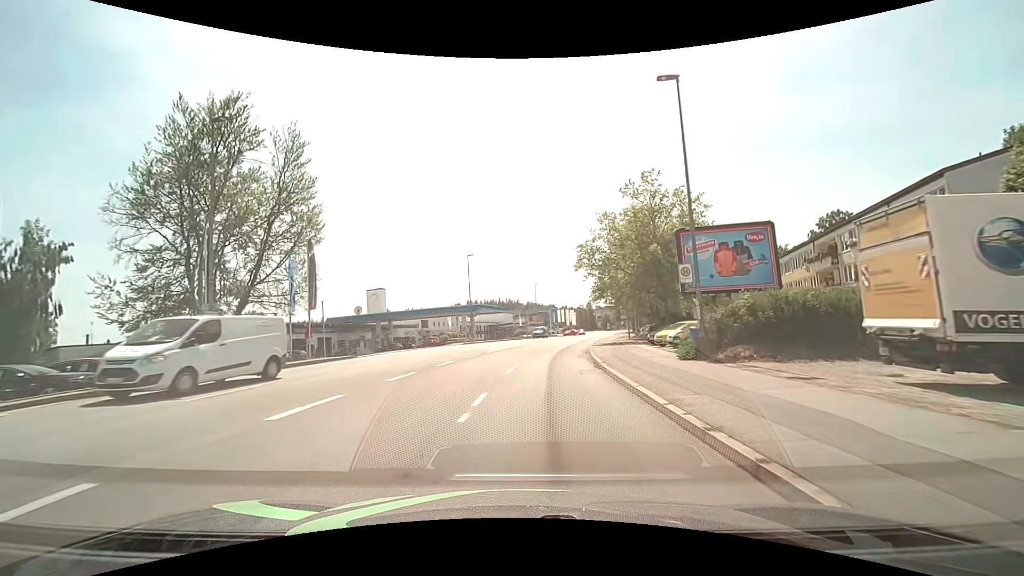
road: tertiary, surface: asphalt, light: Day
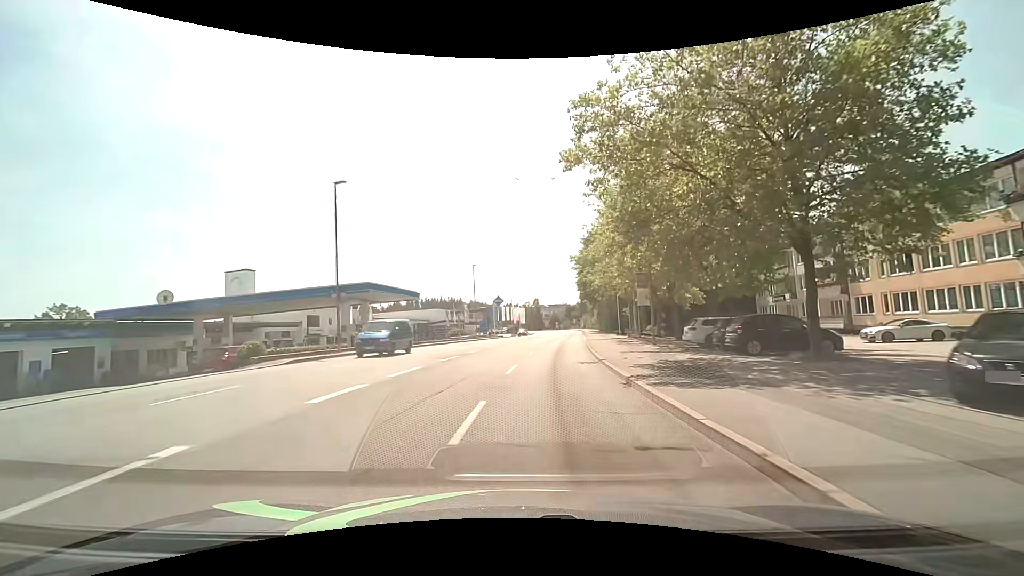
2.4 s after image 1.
(+1.7, +28.6) m; +7°
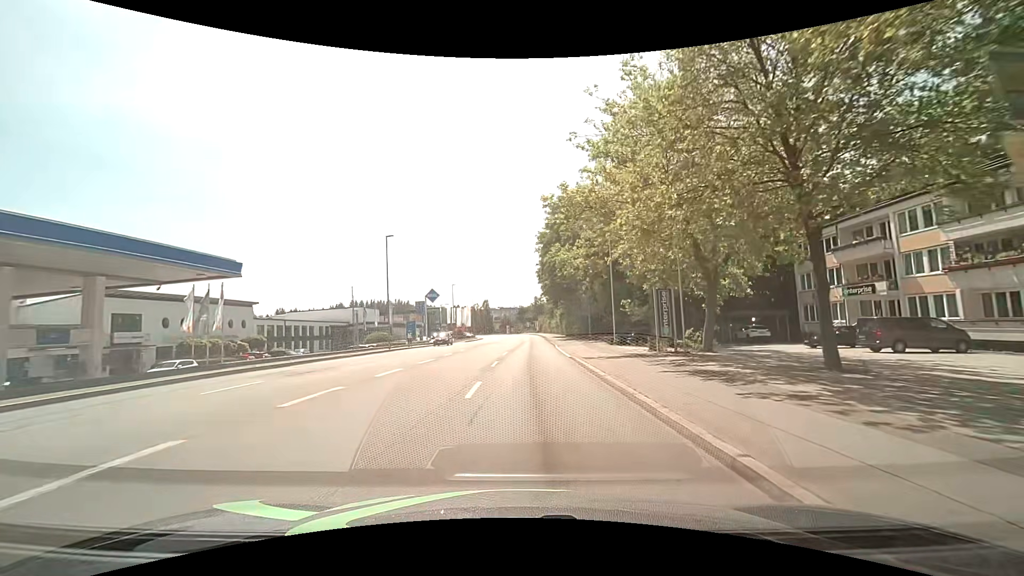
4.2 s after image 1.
(+1.2, +23.0) m; +5°
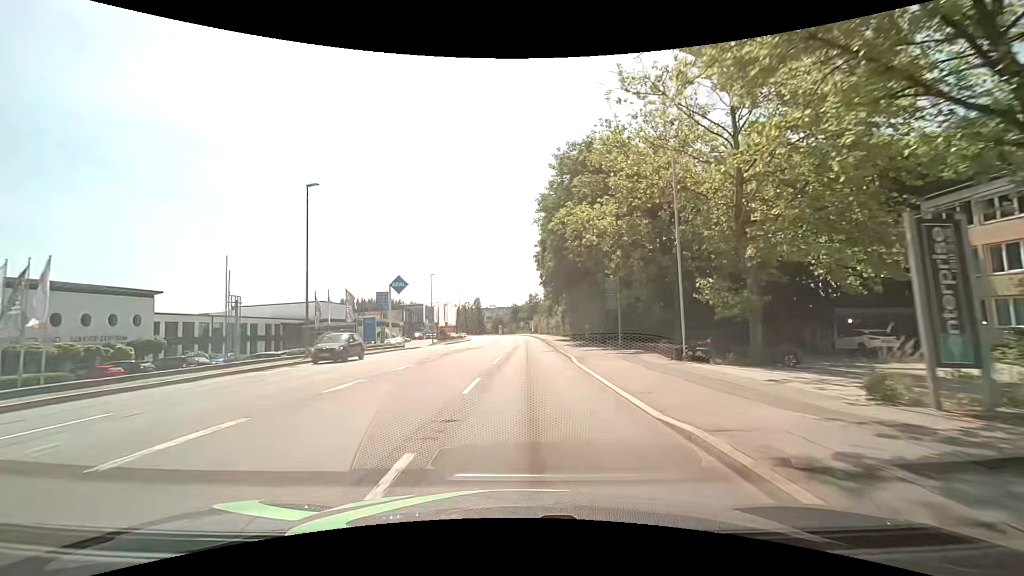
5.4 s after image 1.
(+0.2, +16.0) m; +1°
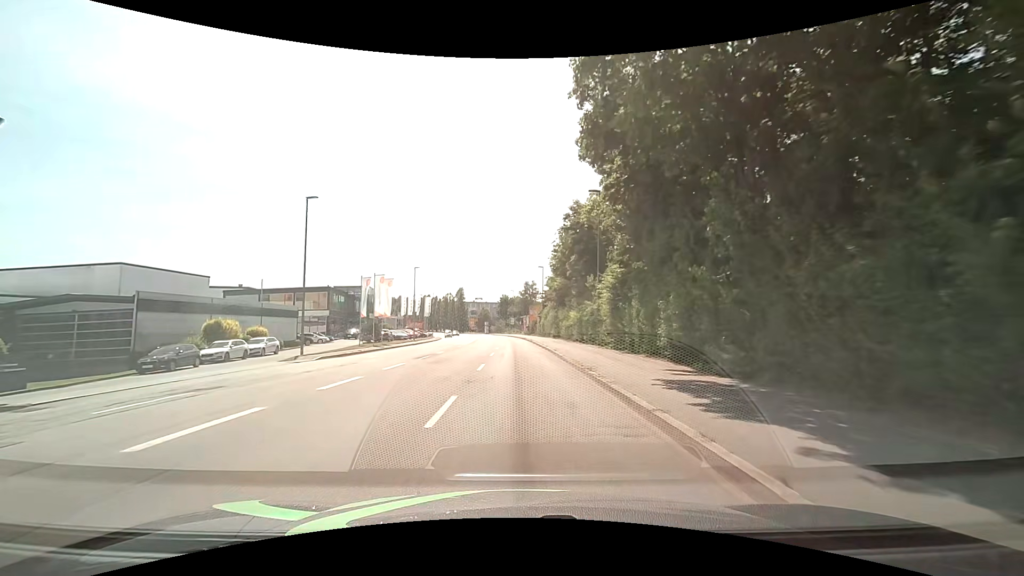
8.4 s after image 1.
(+0.3, +41.5) m; 0°
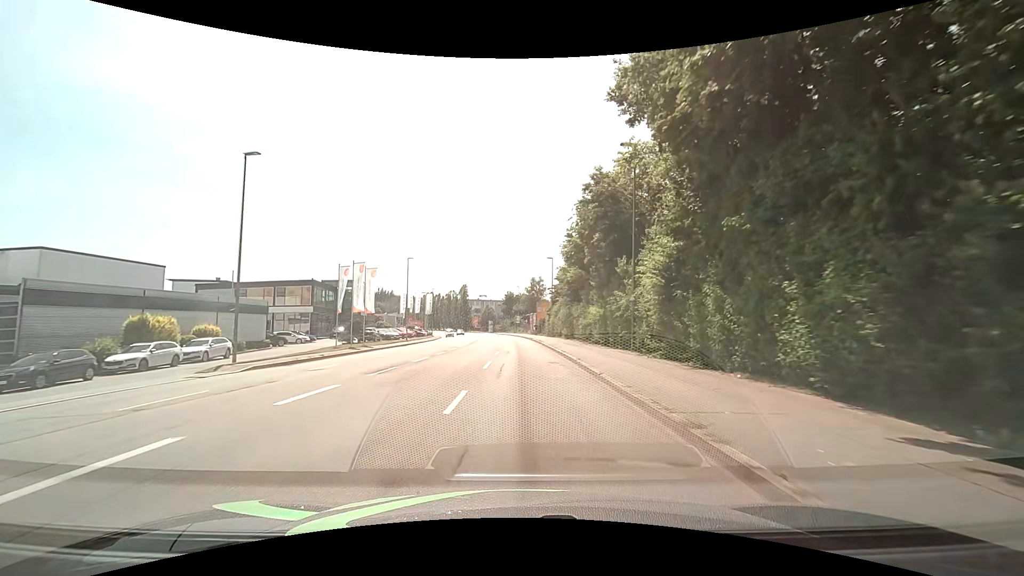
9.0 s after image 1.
(0.0, +8.2) m; 0°
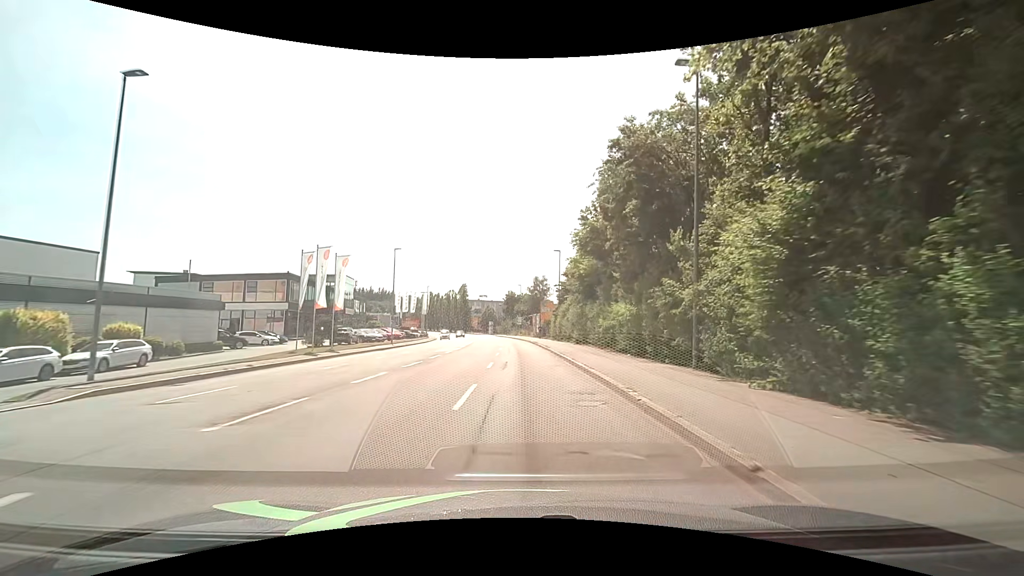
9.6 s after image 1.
(-0.1, +7.9) m; -1°
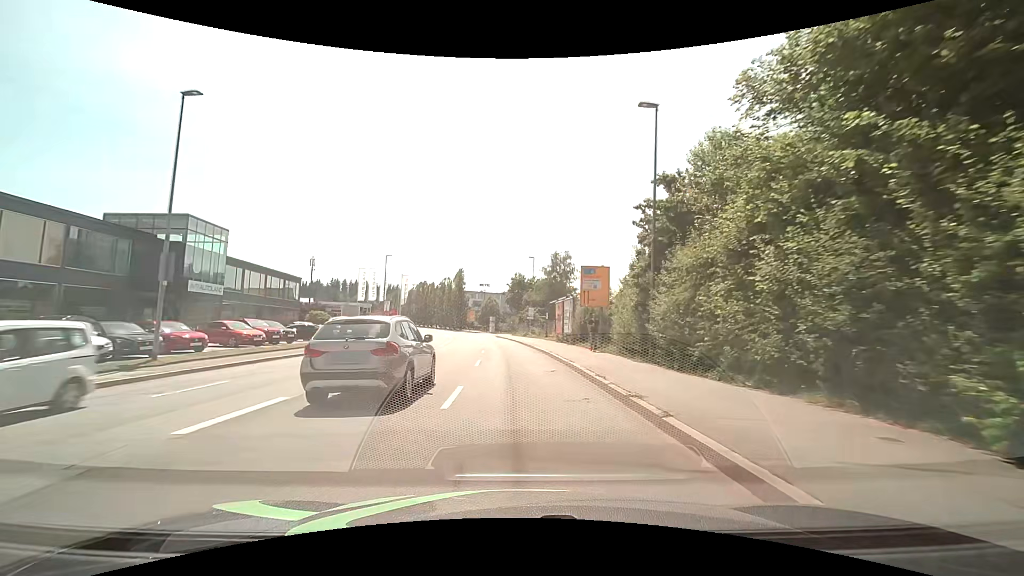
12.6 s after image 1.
(+0.6, +36.5) m; 0°
(0, +10) (0, +20) (-1, +30) (-1, +40) (-2, +50) (-3, +60) (-4, +70) (-5, +80) (-7, +90) (-9, +99) m
